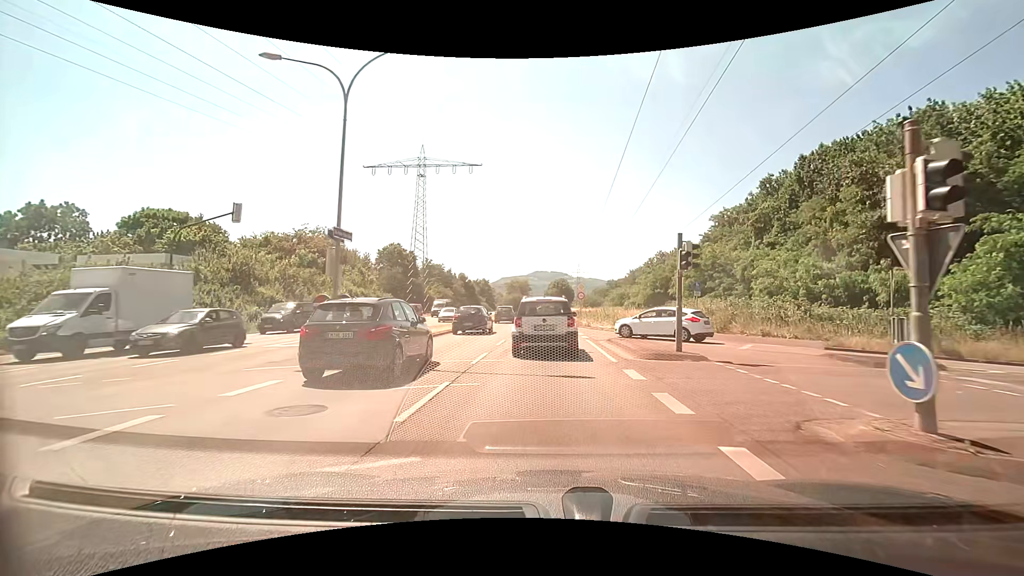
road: trunk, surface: asphalt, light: Day
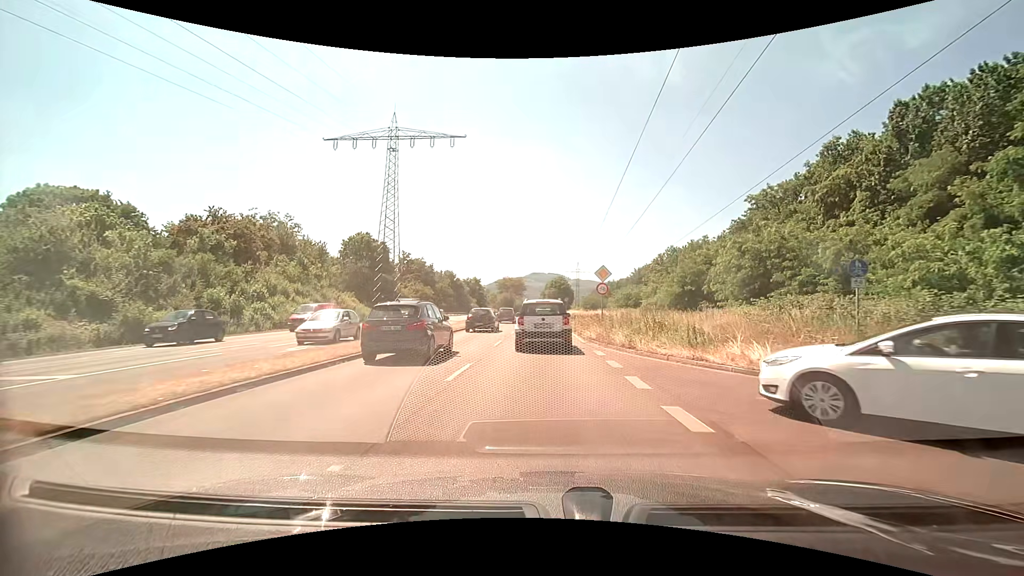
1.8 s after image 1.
(+0.1, +17.1) m; 0°
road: primary
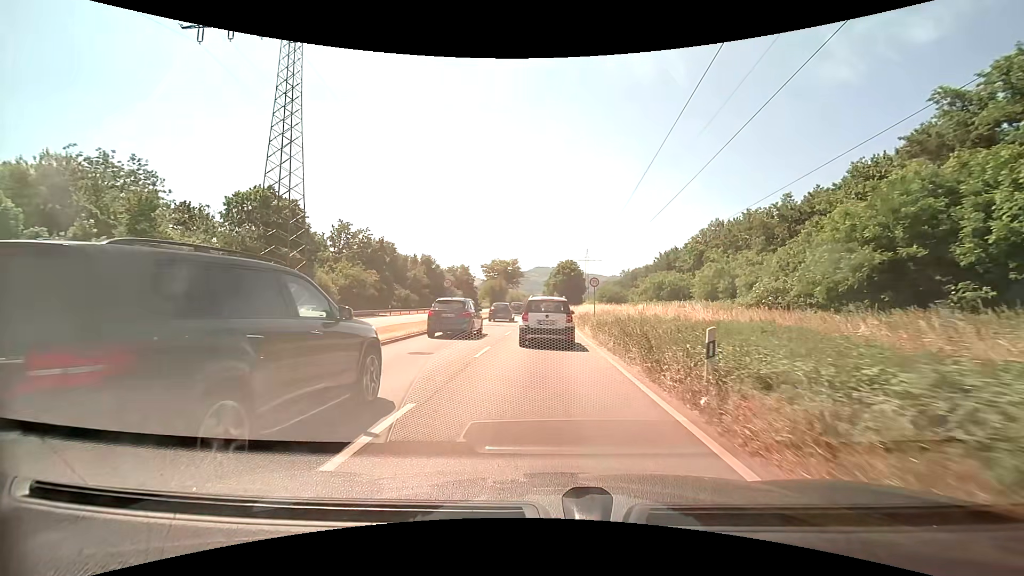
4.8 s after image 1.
(+0.1, +32.6) m; 0°
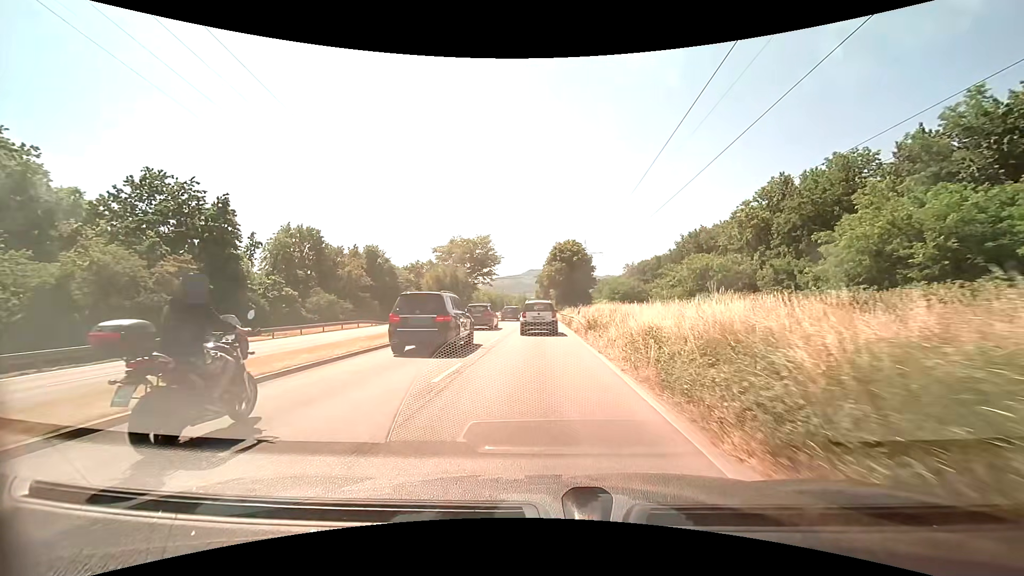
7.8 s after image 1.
(+0.3, +32.3) m; +1°
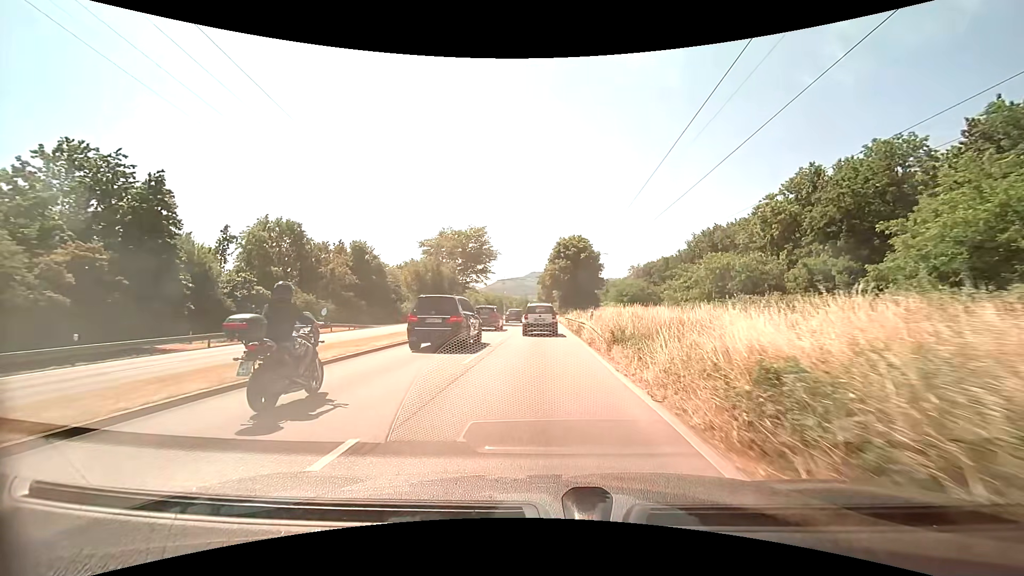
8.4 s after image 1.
(0.0, +6.9) m; 0°
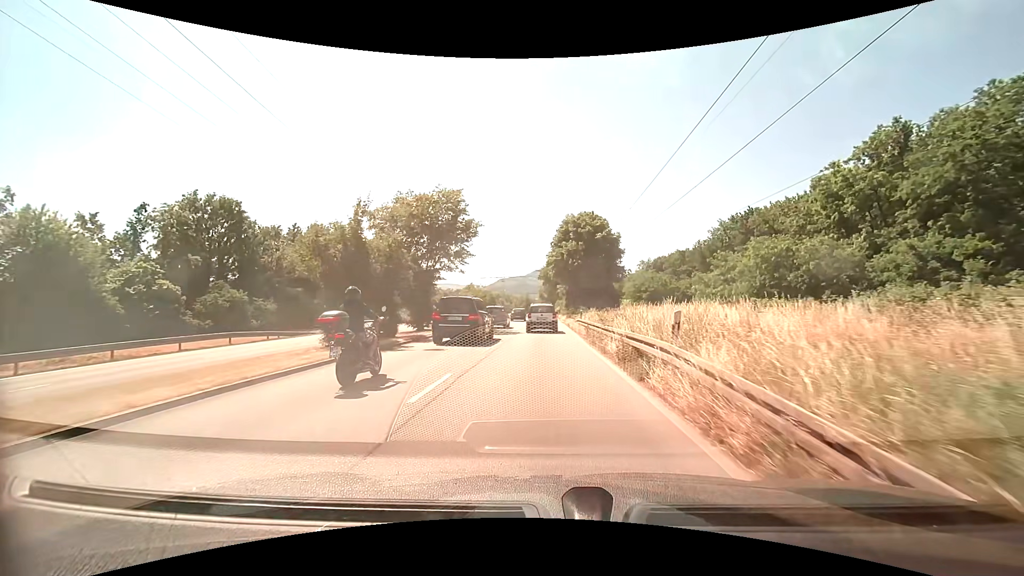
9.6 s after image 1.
(0.0, +14.6) m; 0°
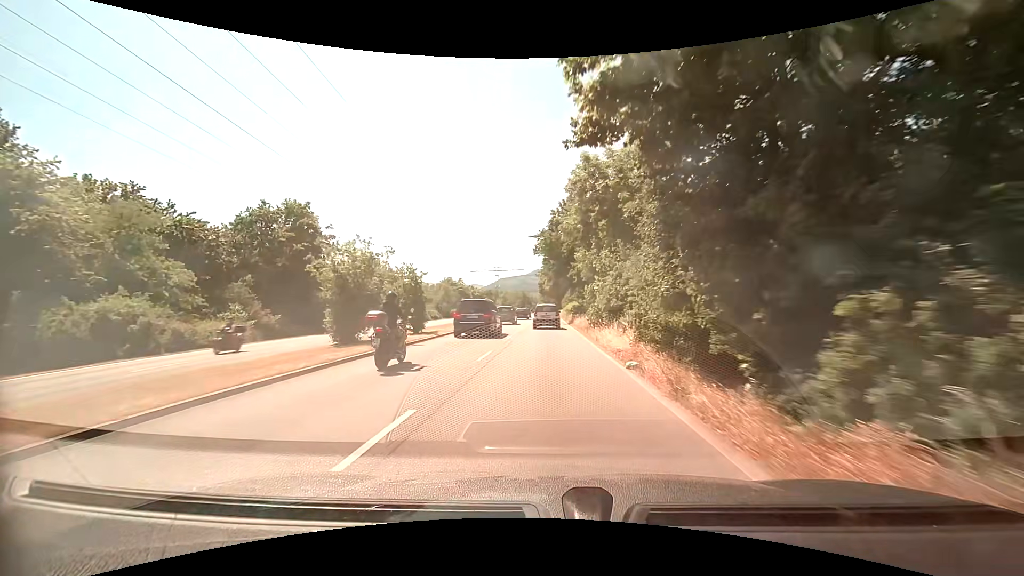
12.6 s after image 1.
(-0.1, +39.8) m; 0°
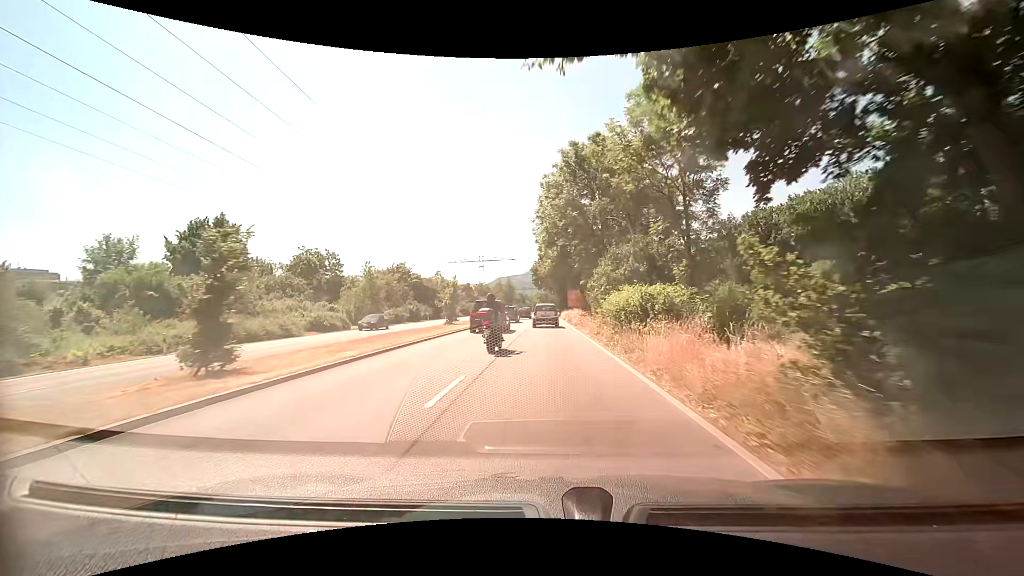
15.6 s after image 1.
(-0.1, +42.5) m; 0°
(0, +10) (0, +20) (0, +30) (0, +40) (0, +50) (0, +60) (0, +70) (0, +80) (+1, +90) (+1, +100) m
